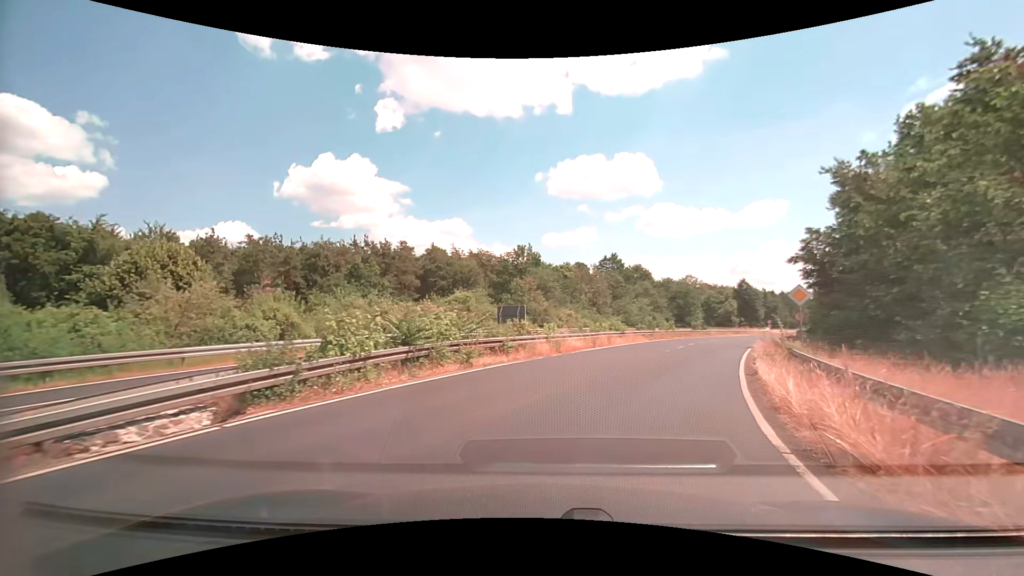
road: secondary_link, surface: asphalt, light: Day
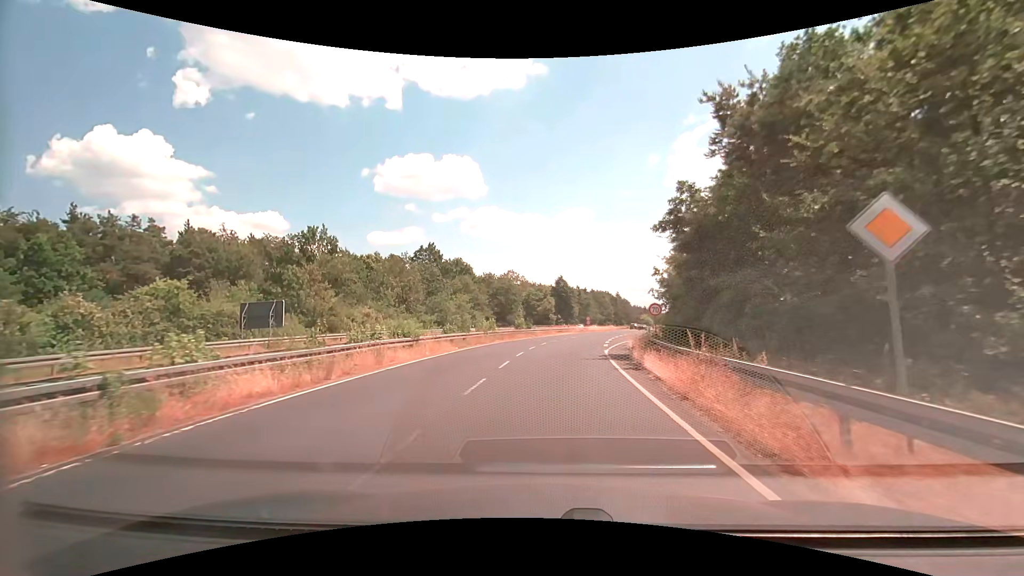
(+3.1, +15.2) m; +20°
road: secondary
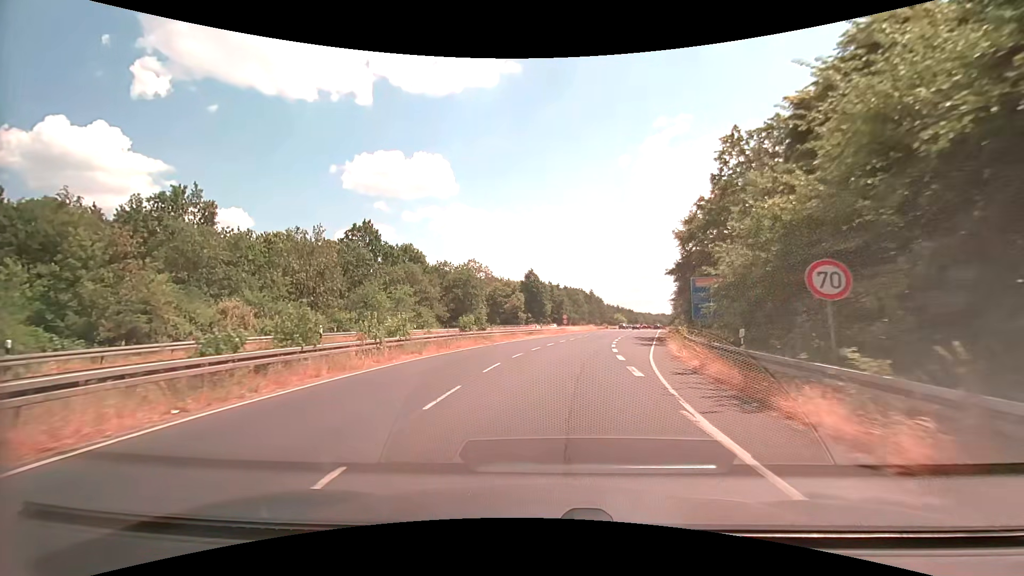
(+0.5, +20.0) m; +3°
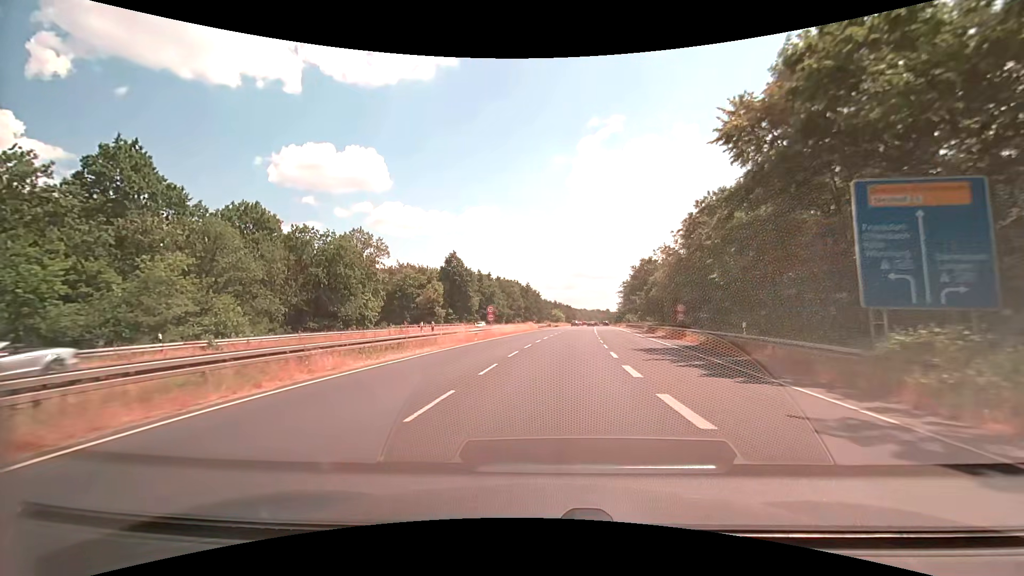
(+2.2, +31.2) m; +8°
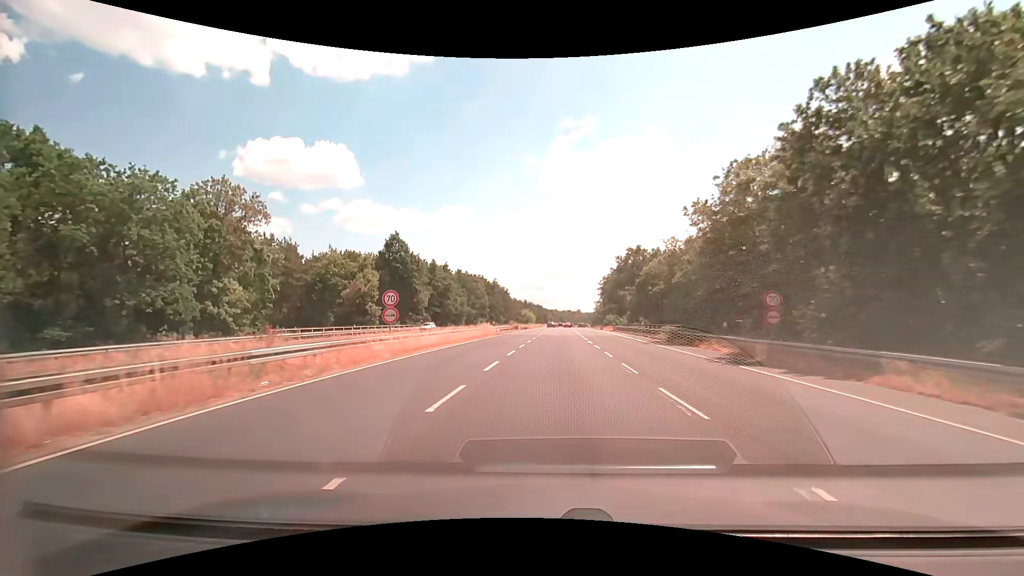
(+0.8, +23.2) m; +3°
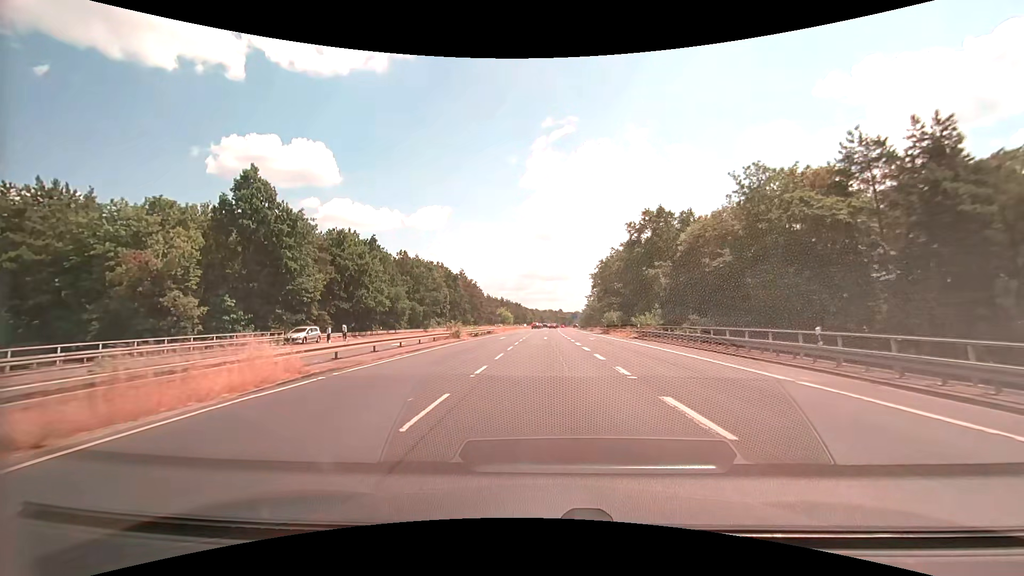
(+1.1, +37.0) m; +3°
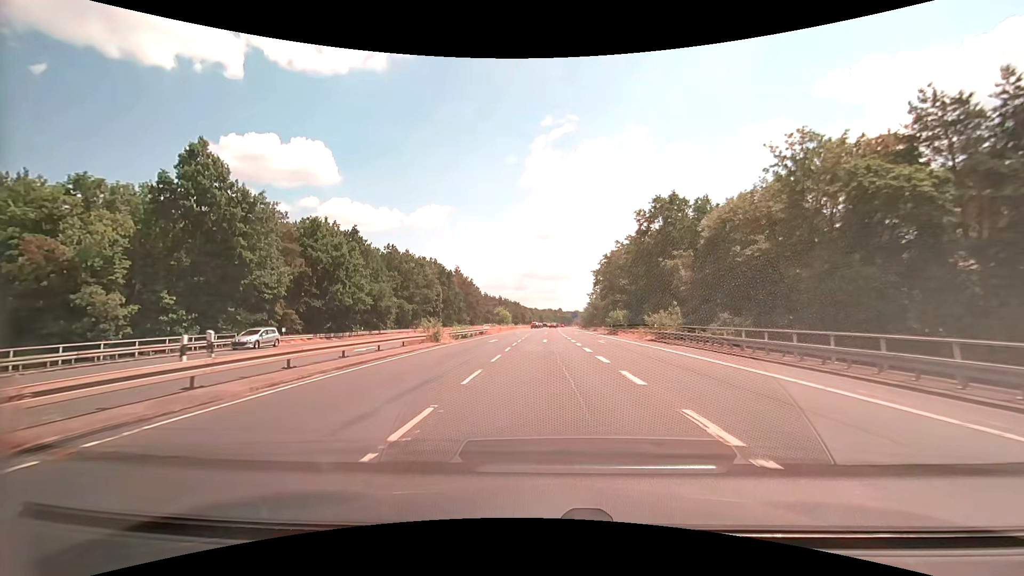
(0.0, +7.3) m; 0°
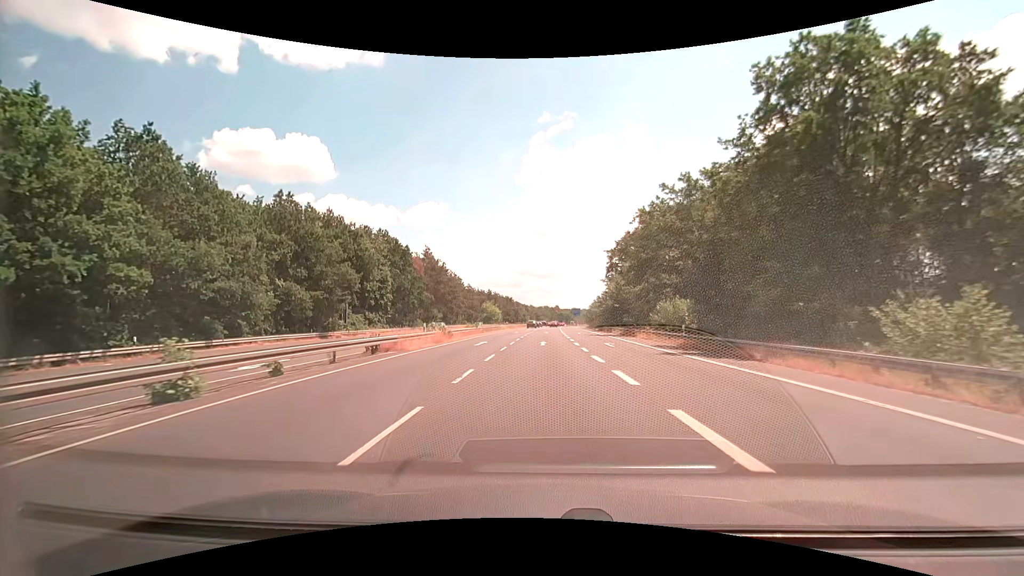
(0.0, +36.3) m; 0°
(0, +10) (0, +20) (0, +30) (0, +40) (0, +50) (0, +60) (+1, +70) (+1, +80) (+1, +90) (+1, +100) m
